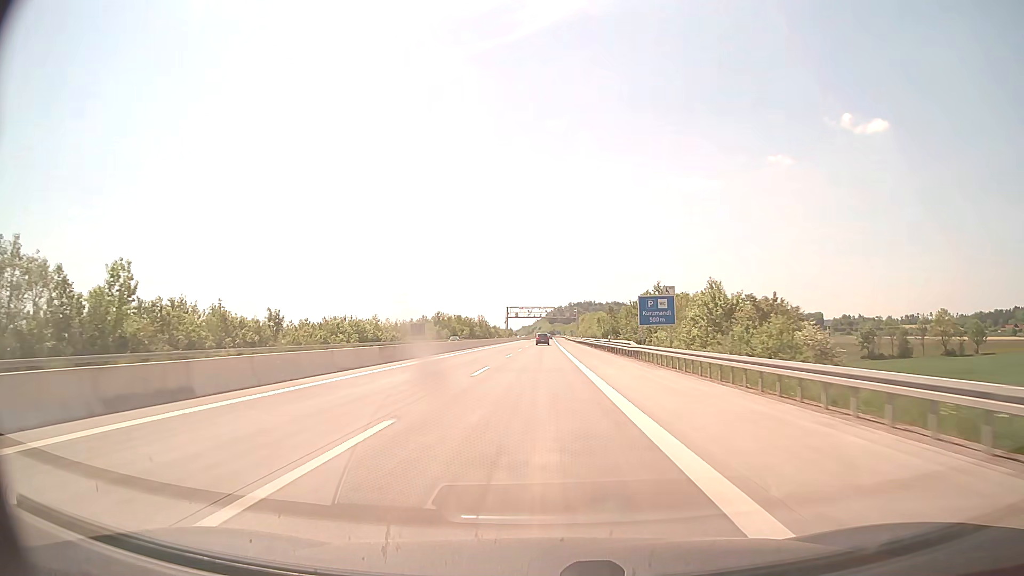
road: motorway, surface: concrete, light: Day
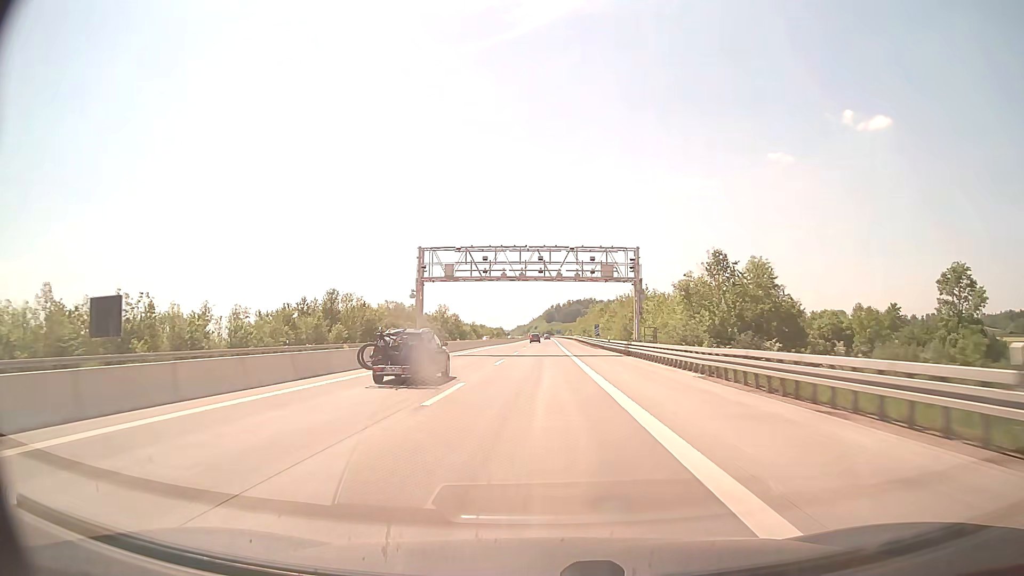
(+0.4, +99.0) m; 0°
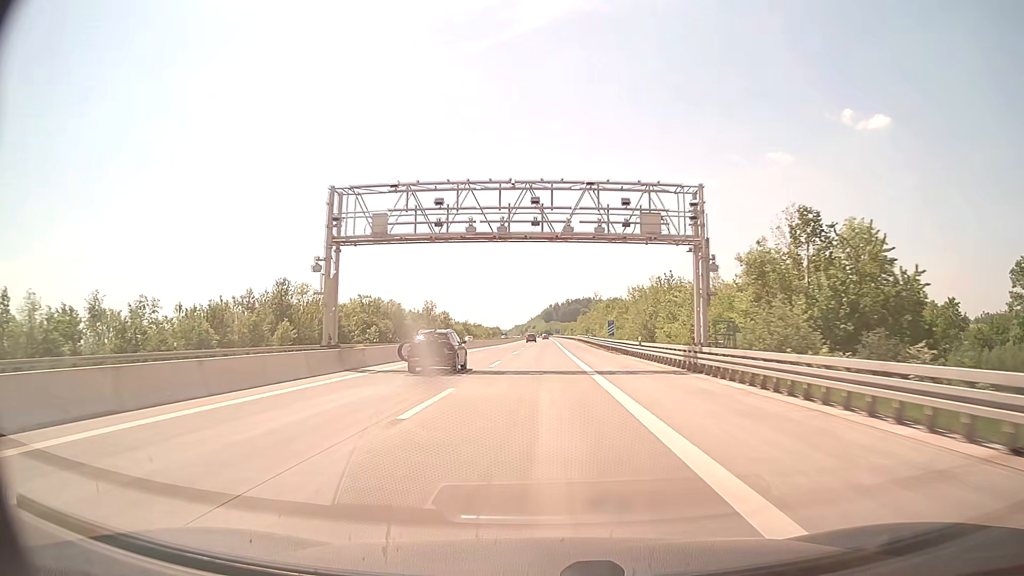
(0.0, +19.8) m; 0°
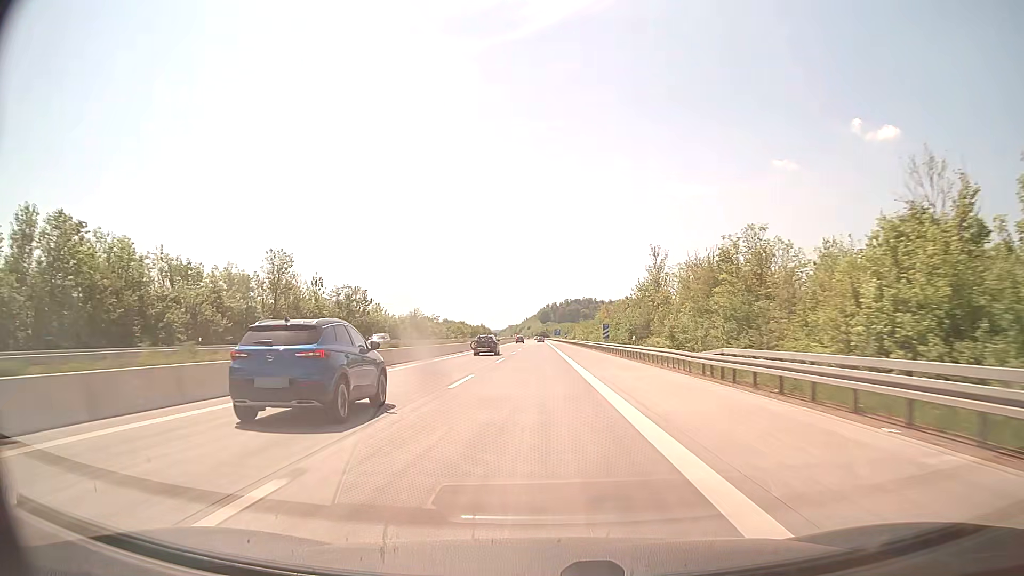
(+0.3, +99.1) m; 0°
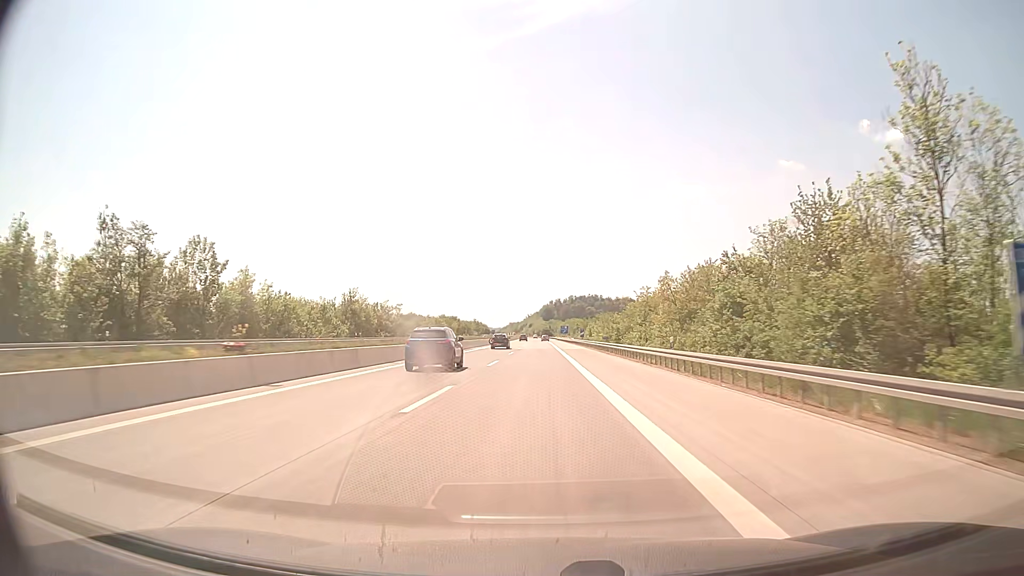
(0.0, +59.4) m; 0°
(0, +10) (0, +20) (0, +30) (0, +40) (0, +50) (0, +60) (0, +70) (0, +80) (0, +90) (0, +100) m
